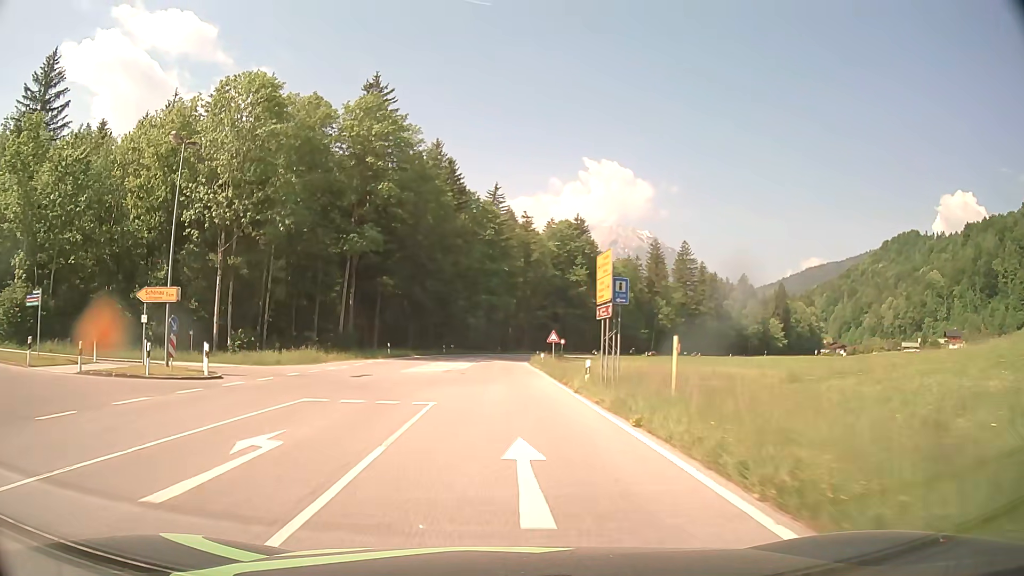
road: primary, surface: asphalt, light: Day
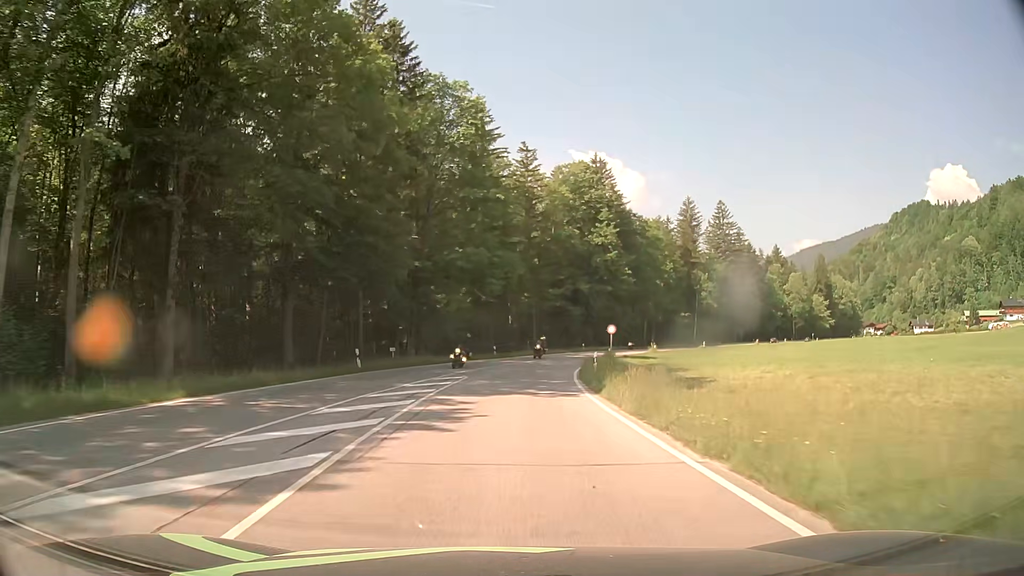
(-0.4, +44.9) m; +1°
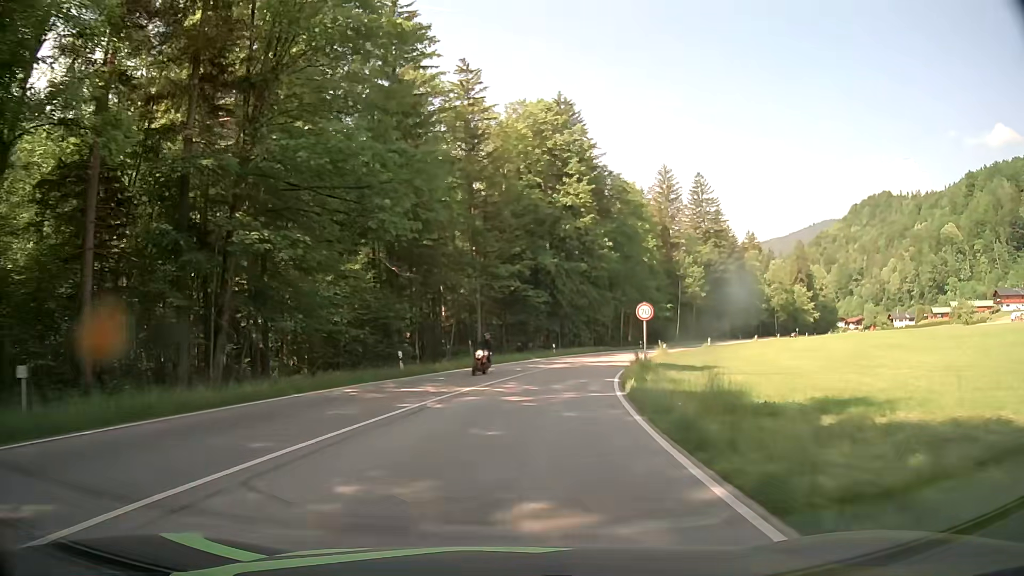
(+0.9, +28.1) m; +5°
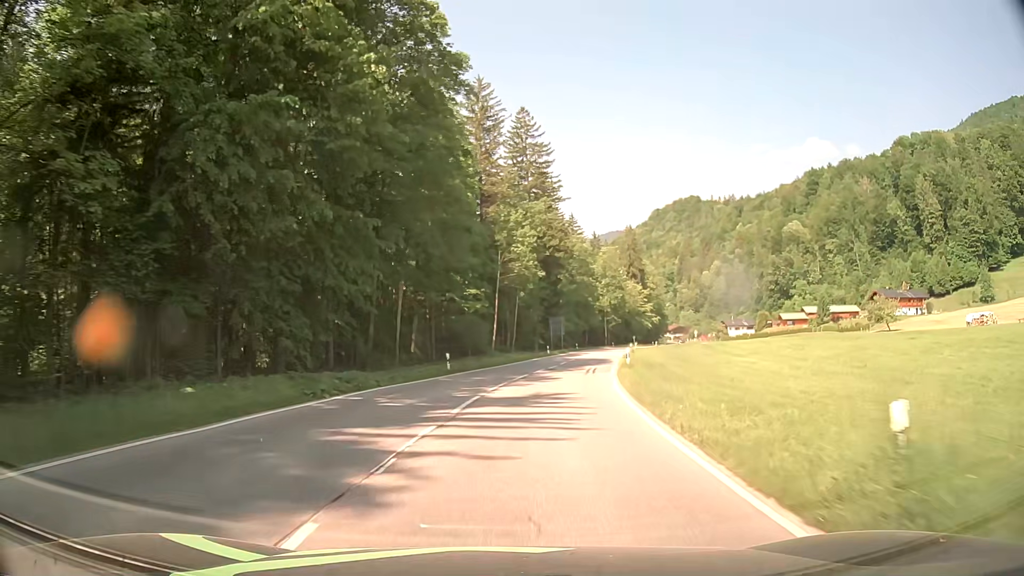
(+7.6, +48.1) m; +18°
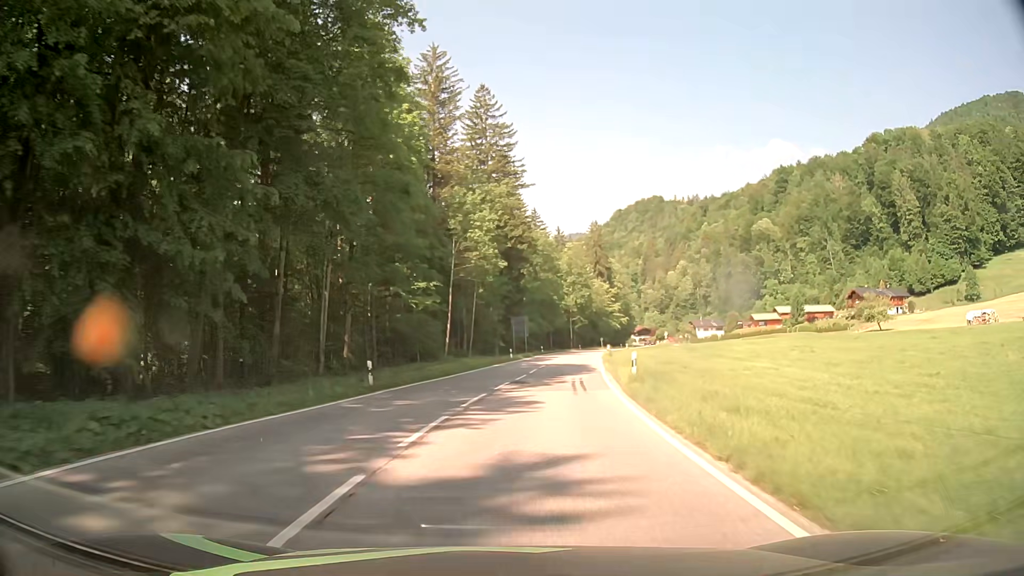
(+0.3, +10.1) m; +4°
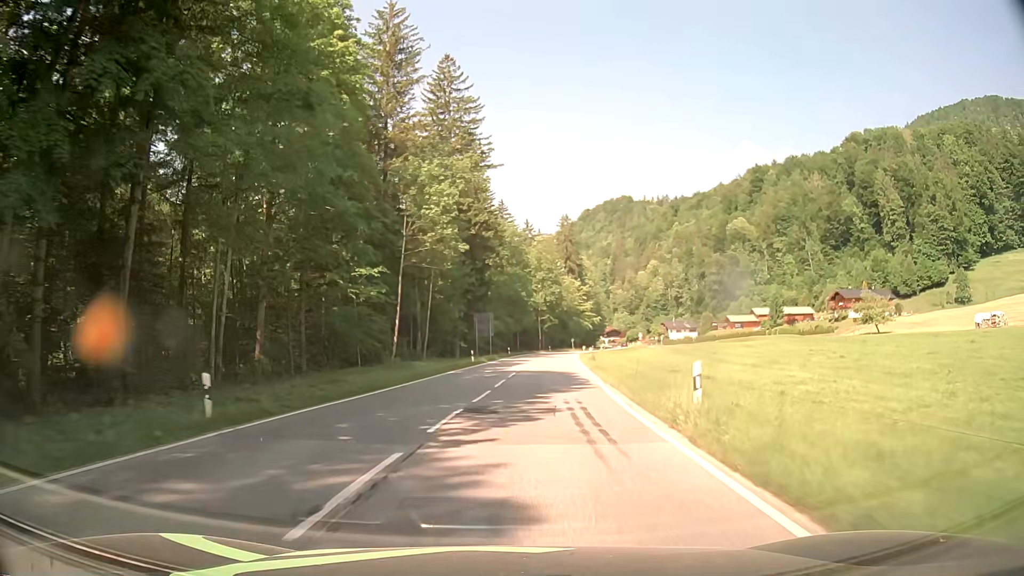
(+0.3, +10.2) m; +3°
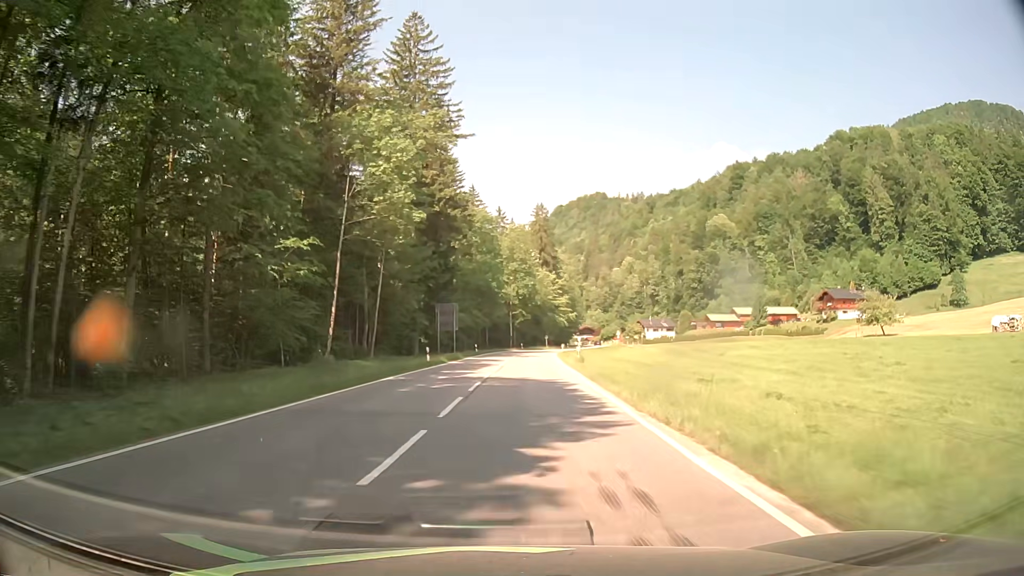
(+0.2, +10.3) m; +3°
(0, +10) (0, +20) (+1, +30) (+1, +40) (+2, +50) (+2, +60) (+3, +70) (+4, +80) (+6, +90) (+8, +99) m
